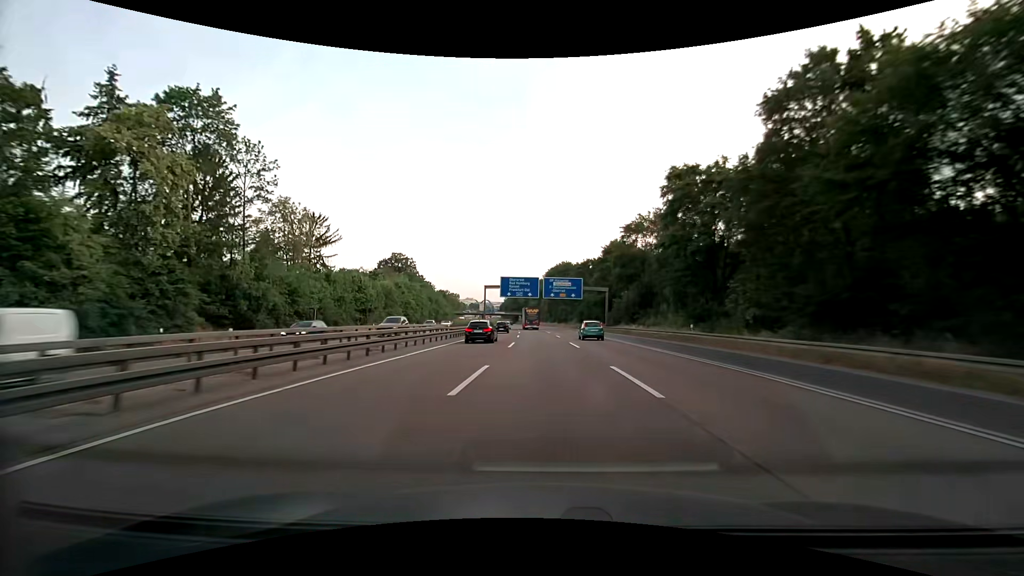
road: motorway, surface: asphalt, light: Day
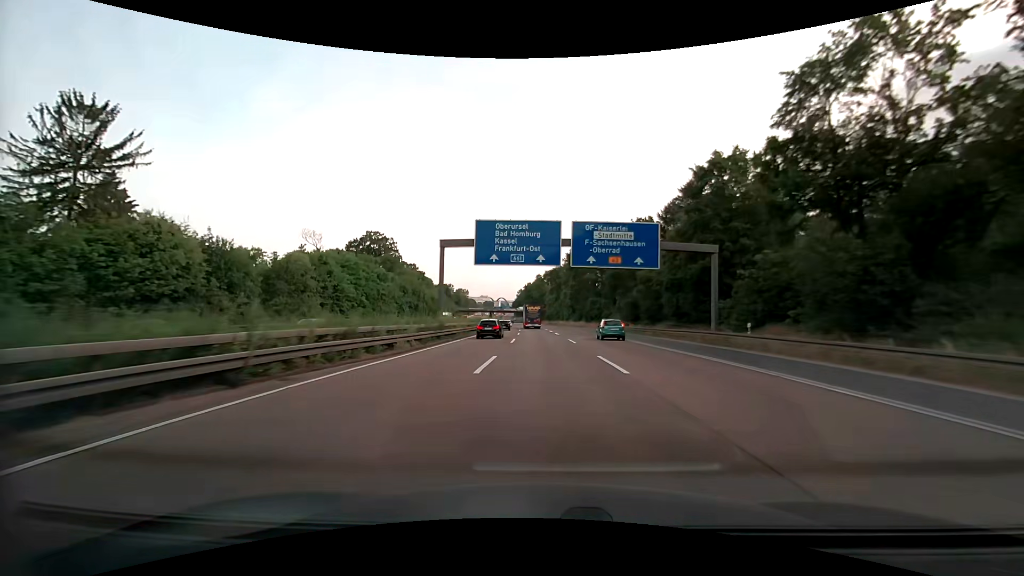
(-0.7, +50.1) m; -2°
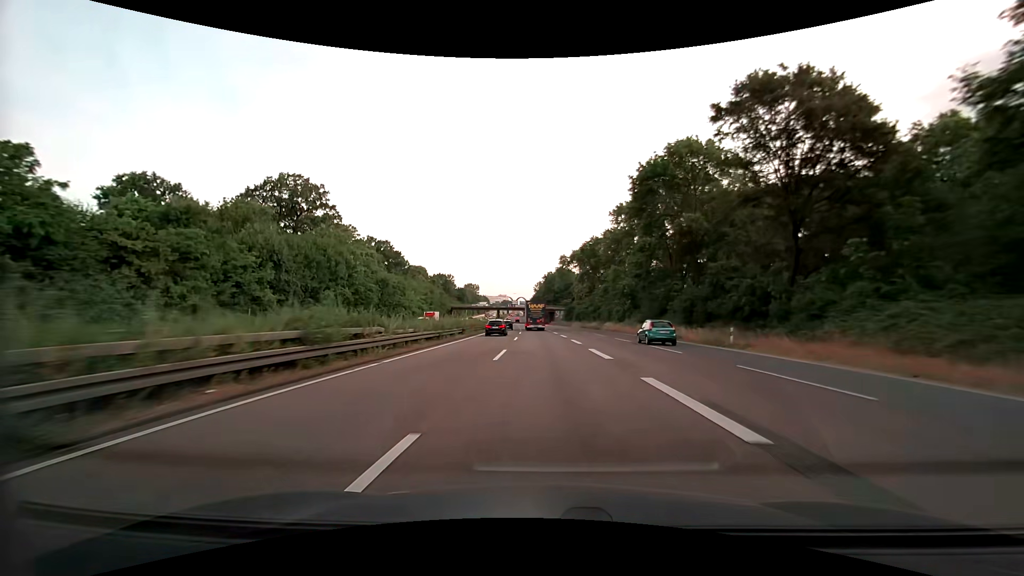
(-1.8, +66.6) m; -3°
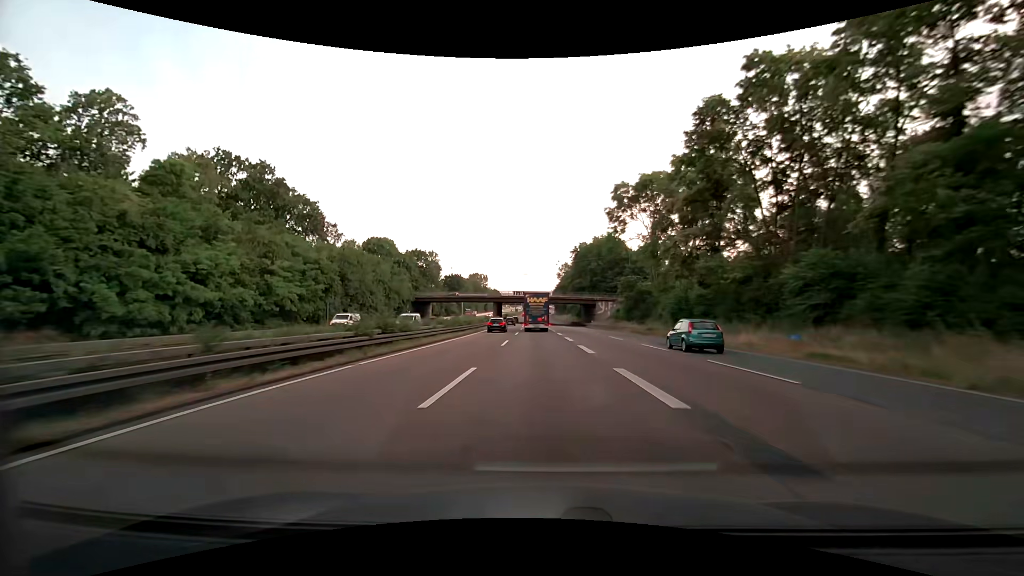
(-1.7, +81.1) m; -2°
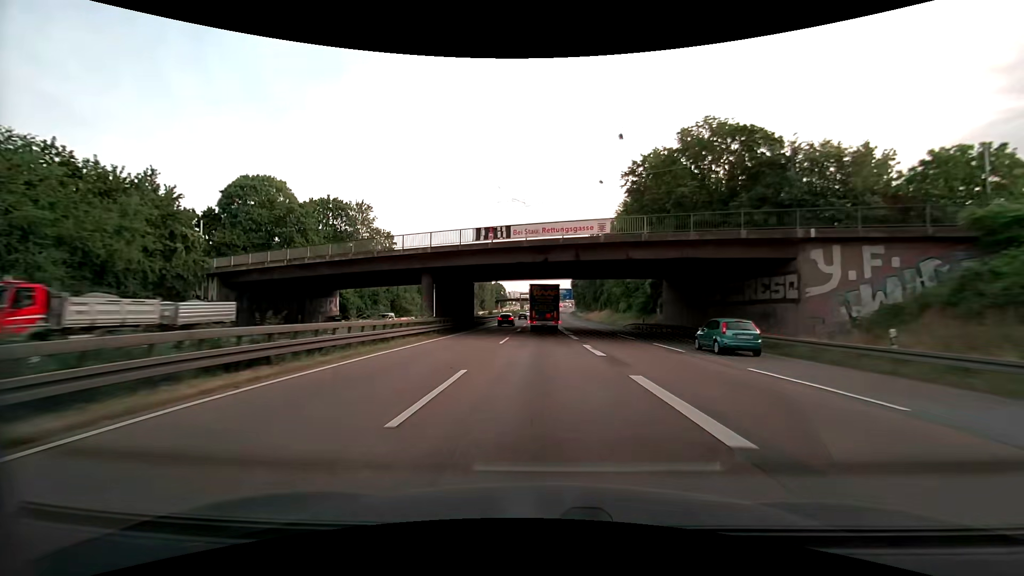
(-1.3, +73.6) m; -2°
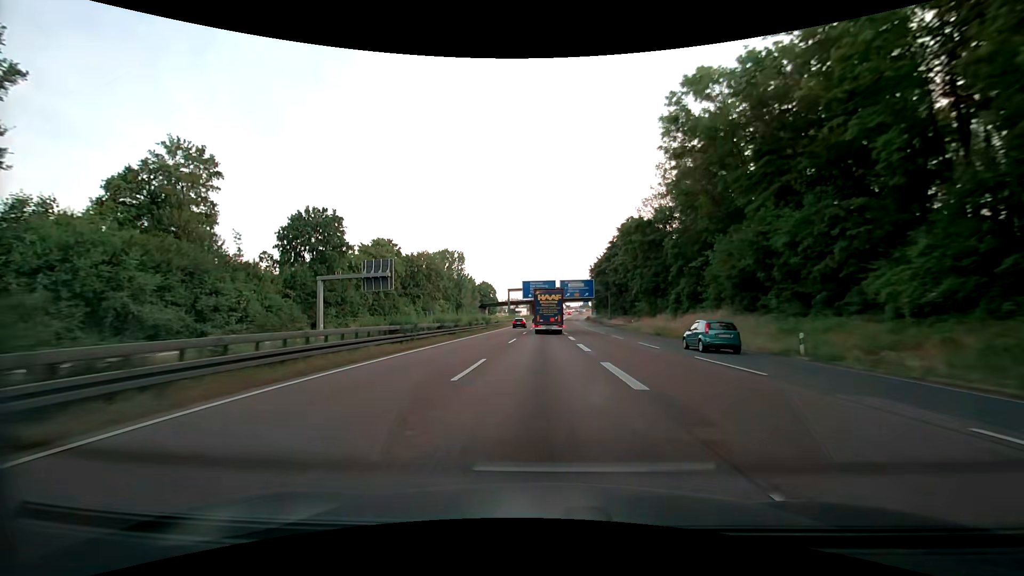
(-0.6, +67.0) m; 0°
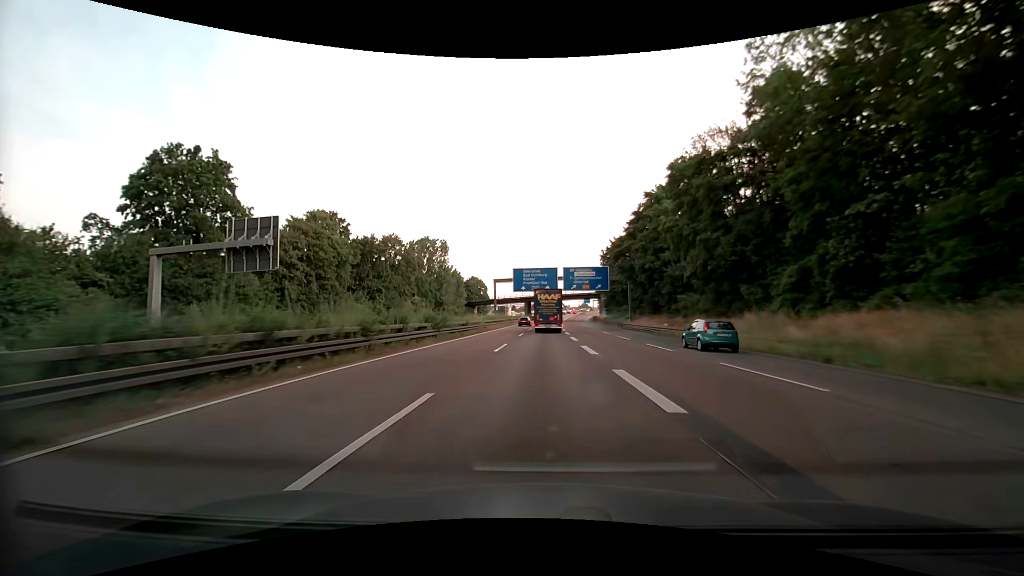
(+0.1, +26.4) m; 0°
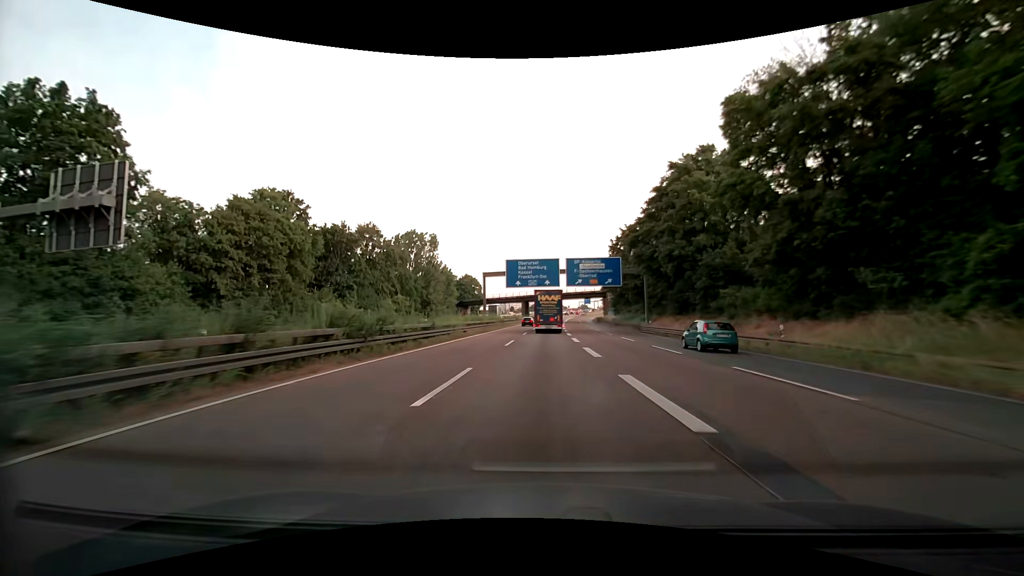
(0.0, +13.1) m; 0°
(0, +10) (0, +20) (0, +30) (0, +40) (0, +50) (+1, +60) (+1, +70) (+1, +80) (+2, +90) (+2, +100) m
